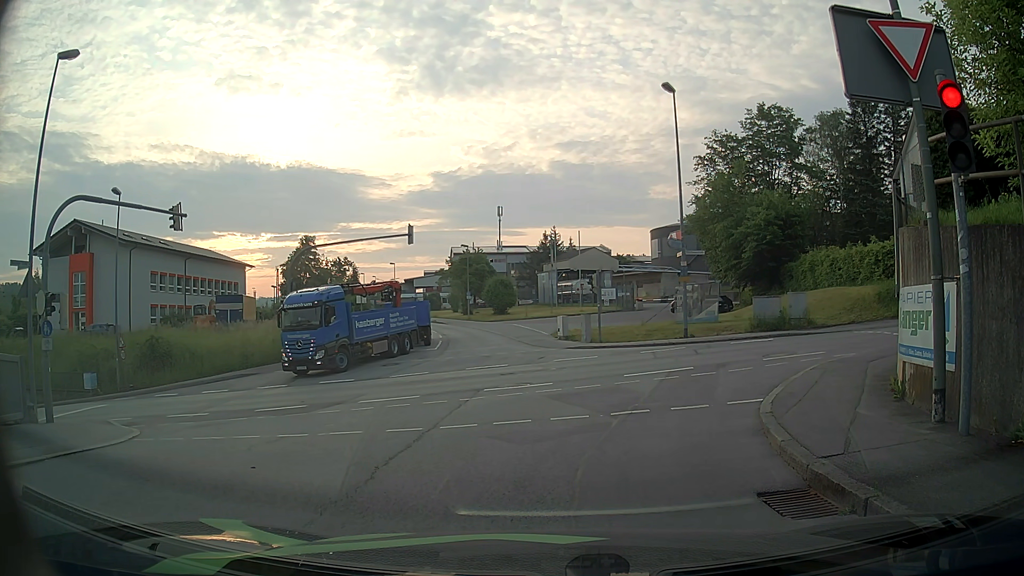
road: residential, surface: asphalt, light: Day
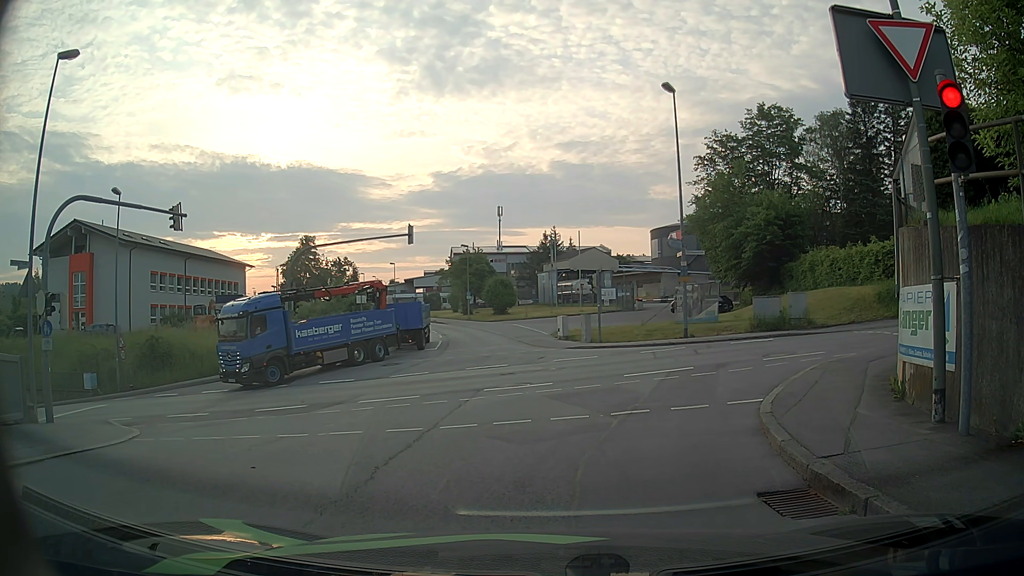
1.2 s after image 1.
(0.0, 0.0) m; 0°
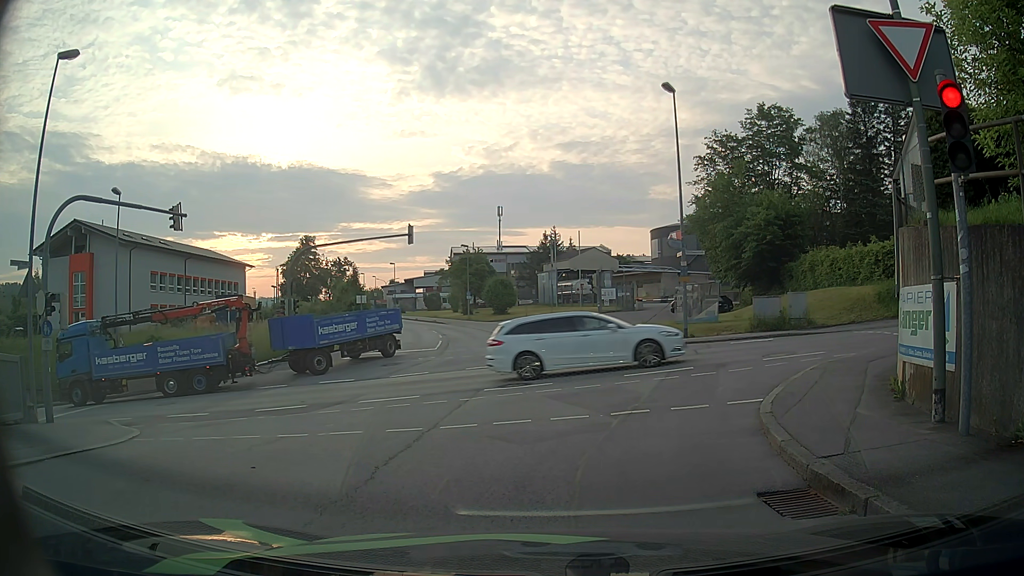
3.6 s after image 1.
(0.0, 0.0) m; 0°
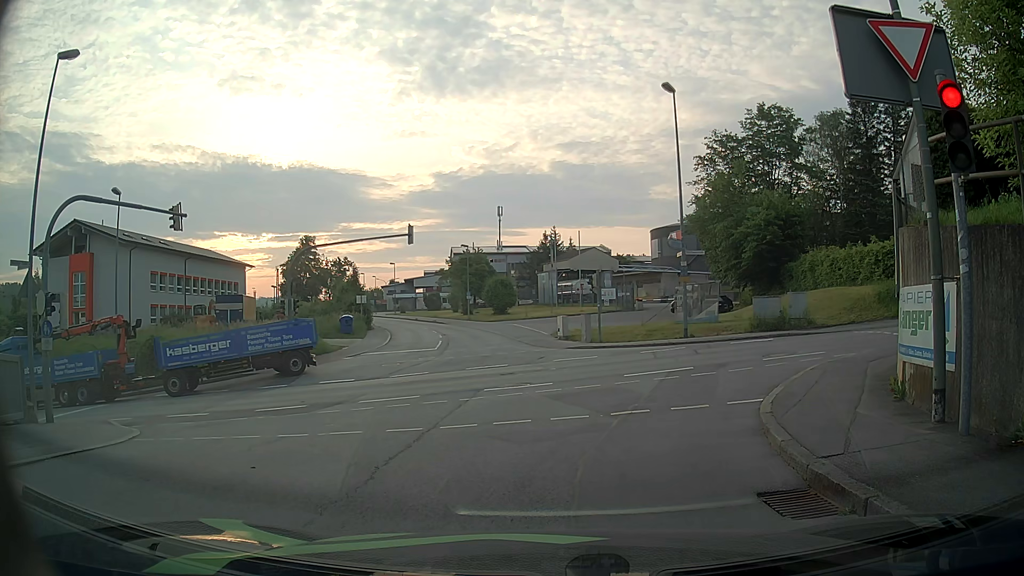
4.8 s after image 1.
(0.0, 0.0) m; 0°
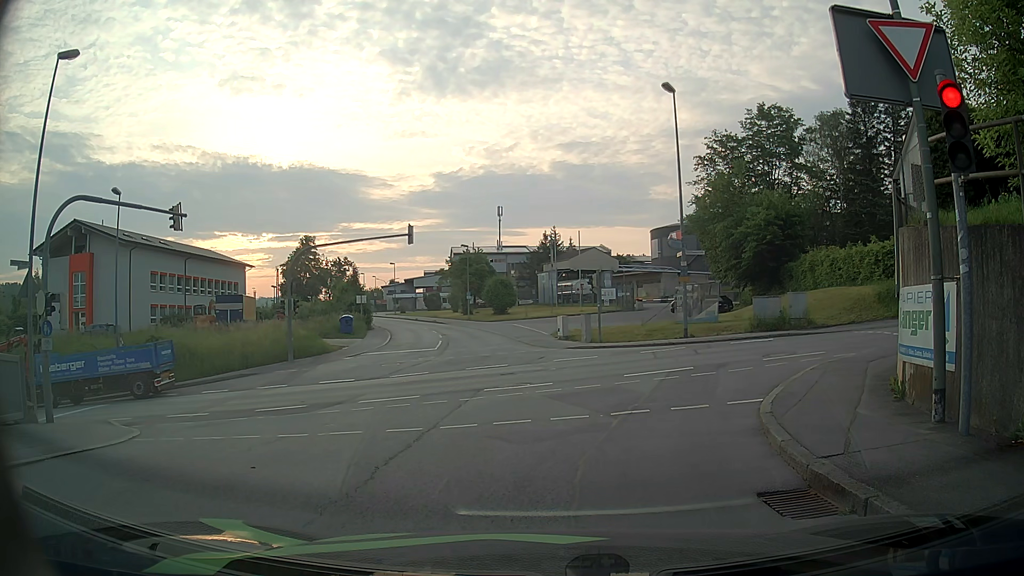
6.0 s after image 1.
(0.0, 0.0) m; 0°
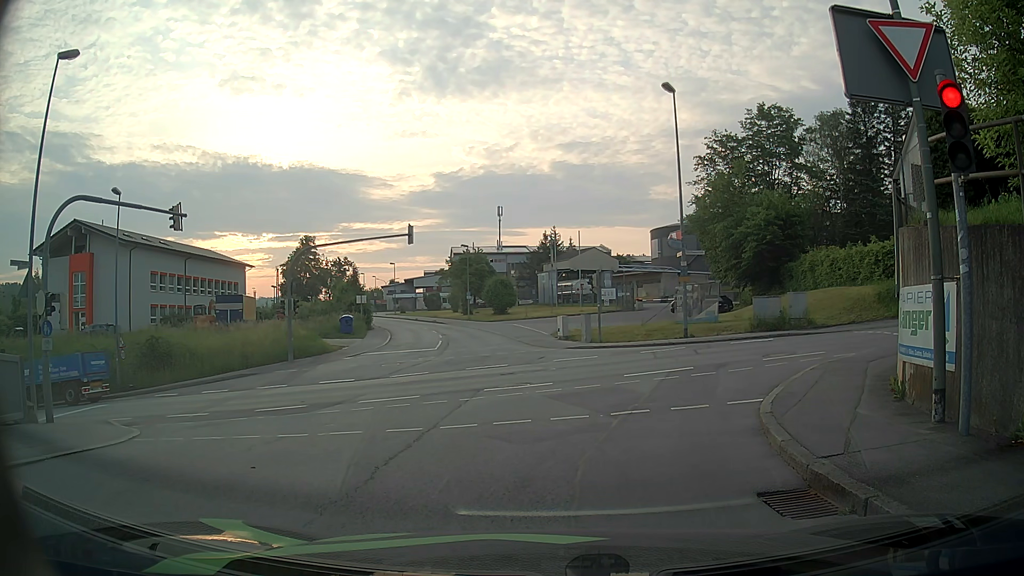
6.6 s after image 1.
(0.0, 0.0) m; 0°
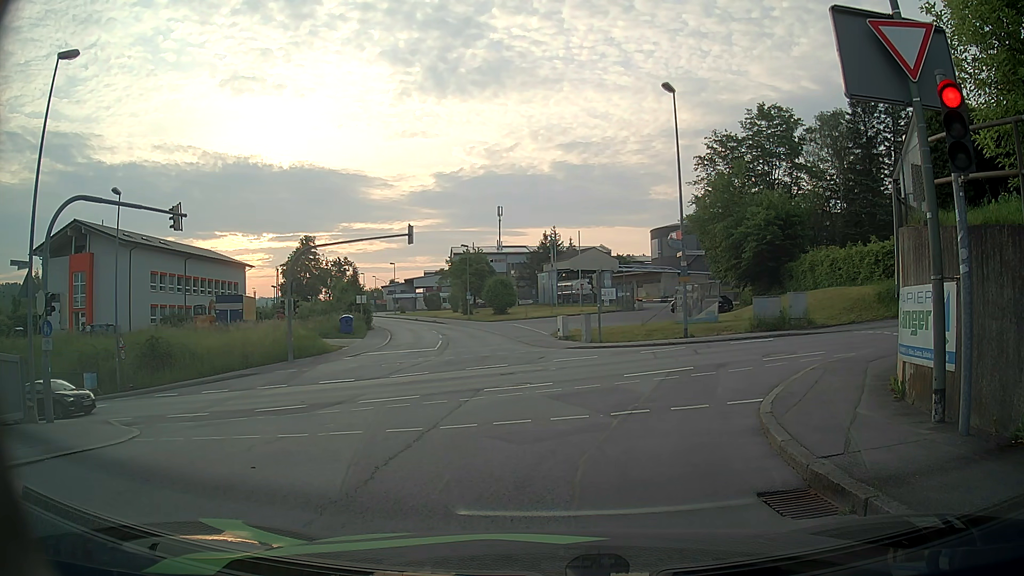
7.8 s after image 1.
(0.0, 0.0) m; 0°
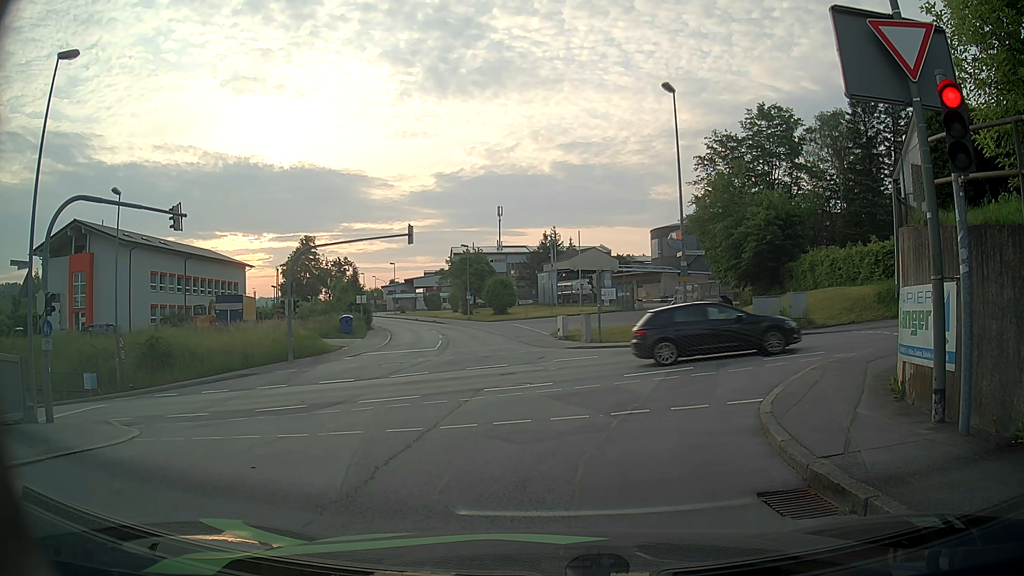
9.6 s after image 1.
(0.0, 0.0) m; 0°
